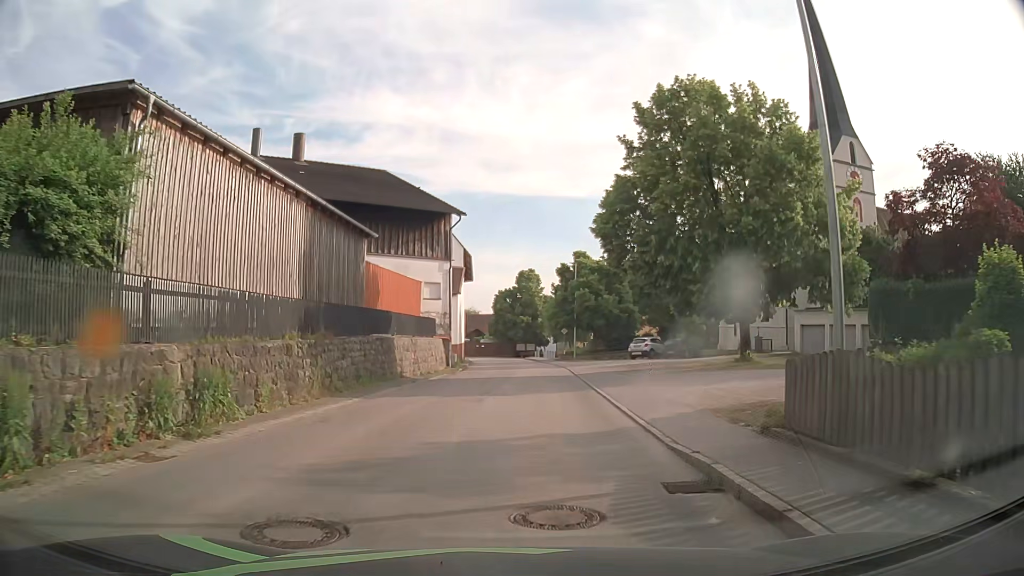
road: tertiary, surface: asphalt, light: Day
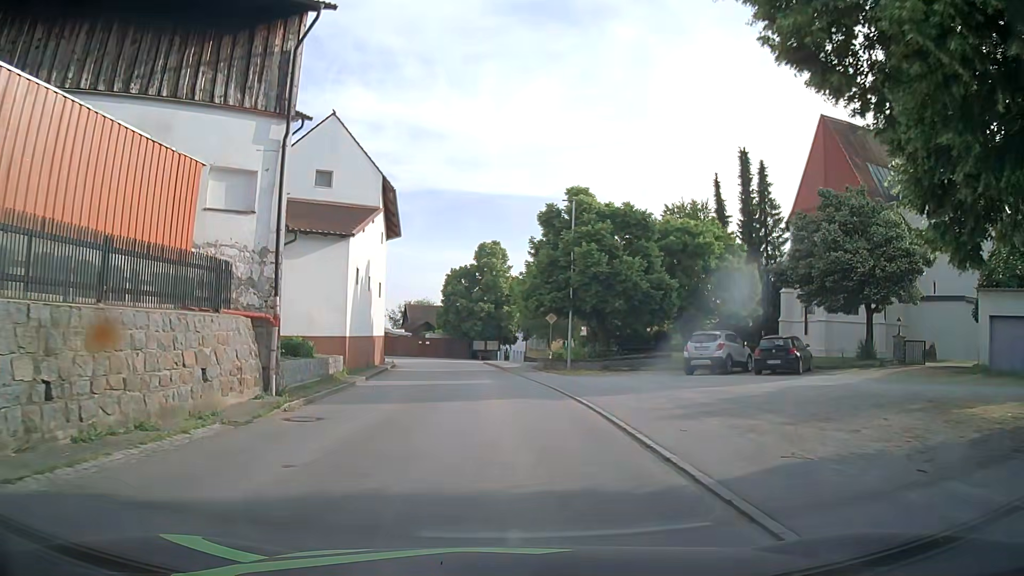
(+0.7, +24.8) m; +2°
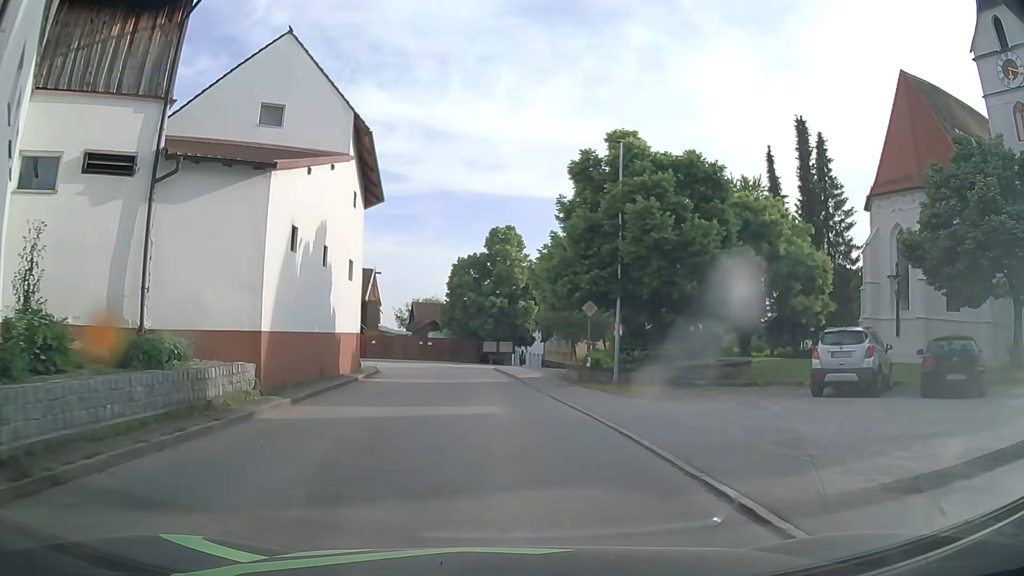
(-0.1, +10.1) m; -1°
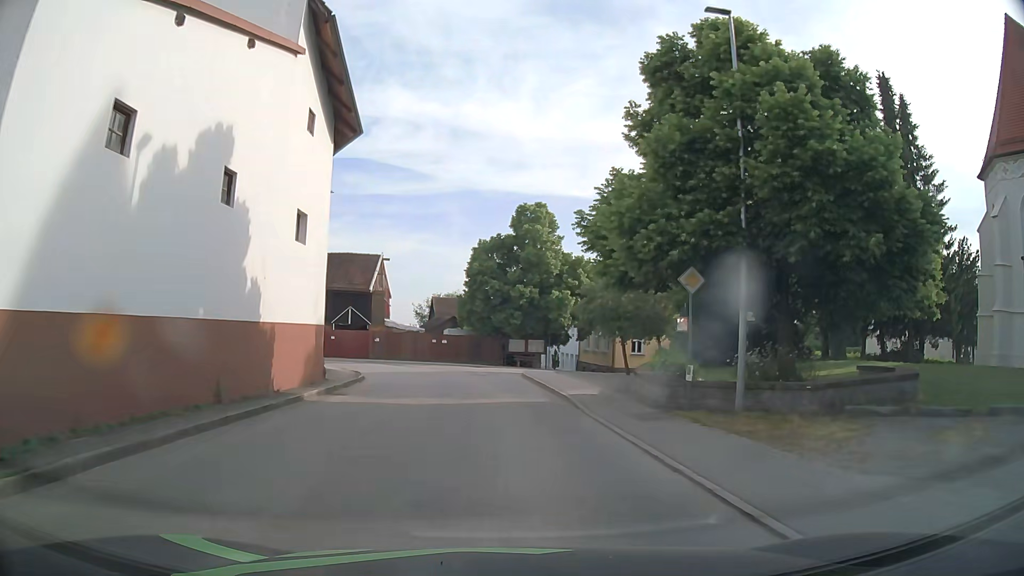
(-0.2, +9.8) m; -3°
